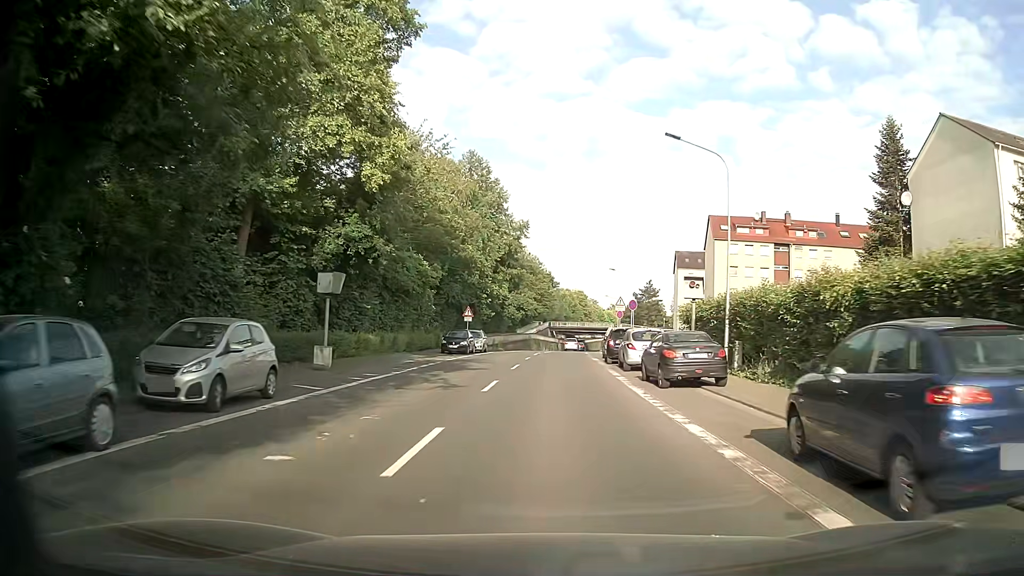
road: secondary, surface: asphalt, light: Day
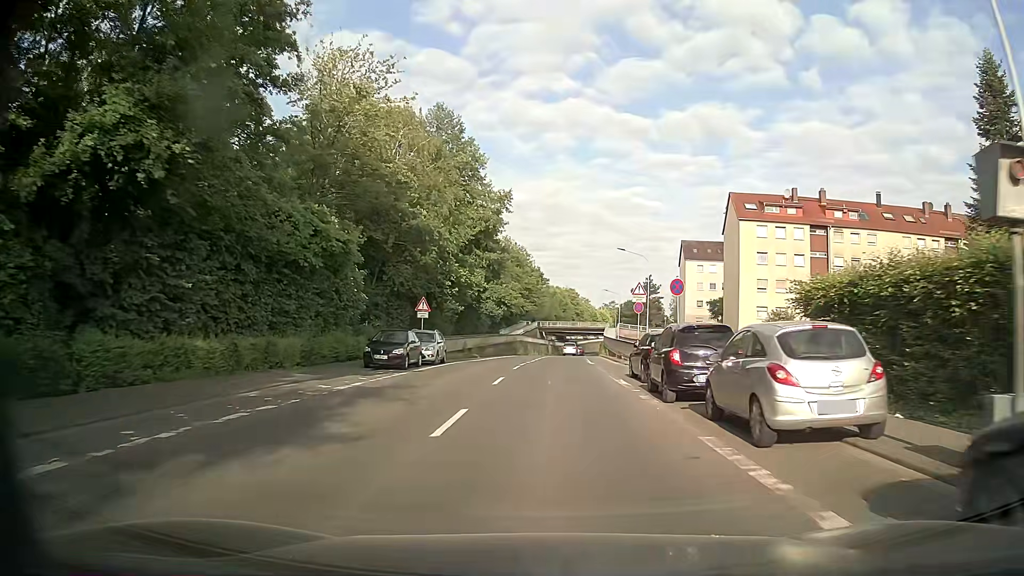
(+0.2, +15.6) m; +1°
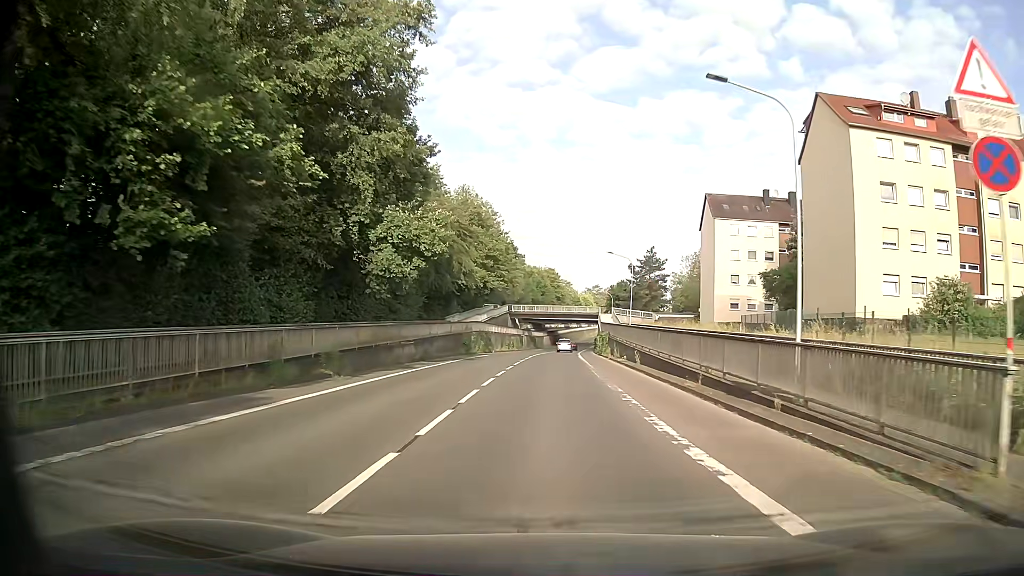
(+0.4, +31.3) m; +2°
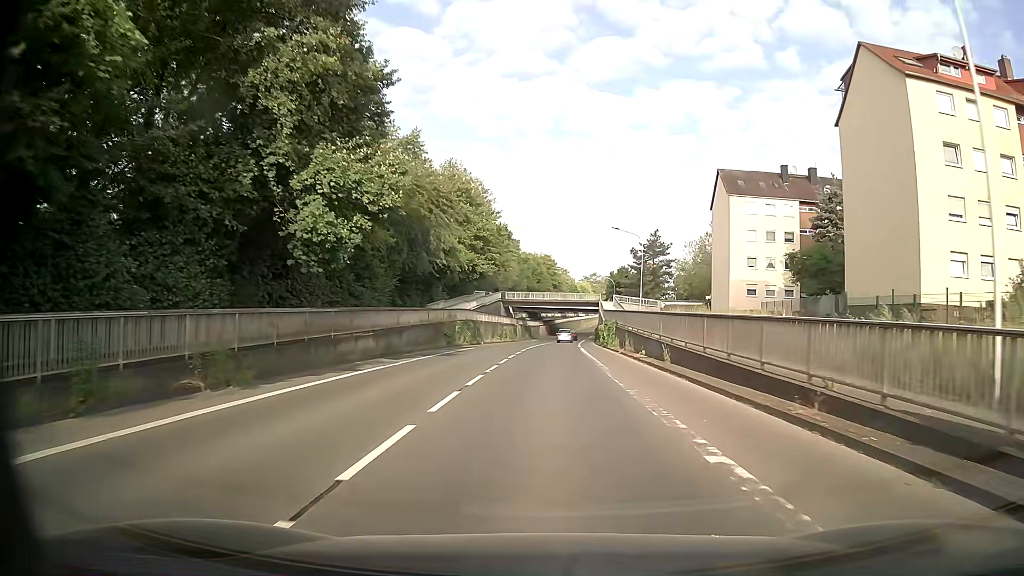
(0.0, +7.9) m; 0°
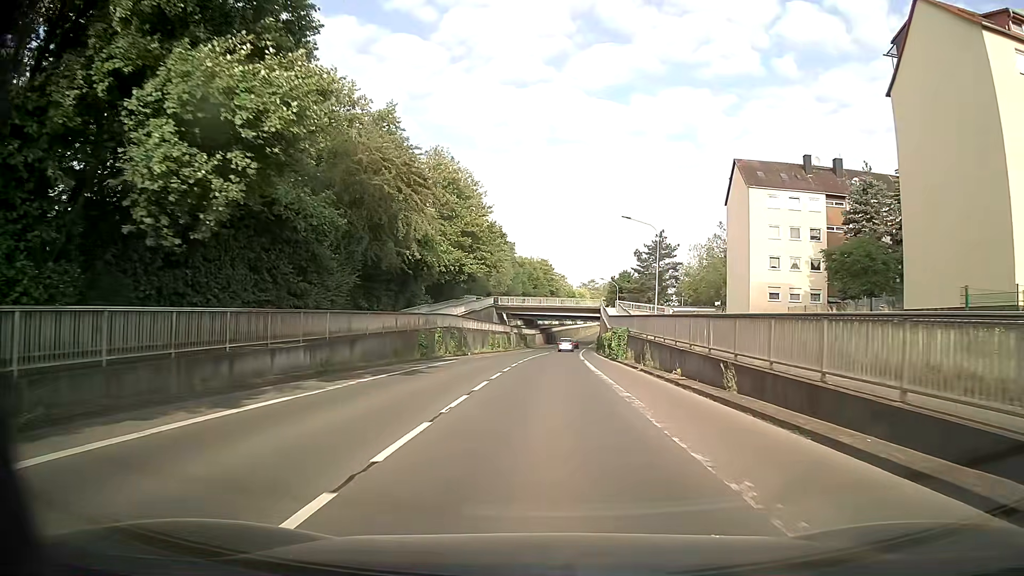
(0.0, +7.9) m; 0°
(0, +10) (0, +20) (0, +30) (+1, +40) (+1, +50) (+1, +60) (+2, +70) (+3, +80) (+3, +90) (+4, +100) m
